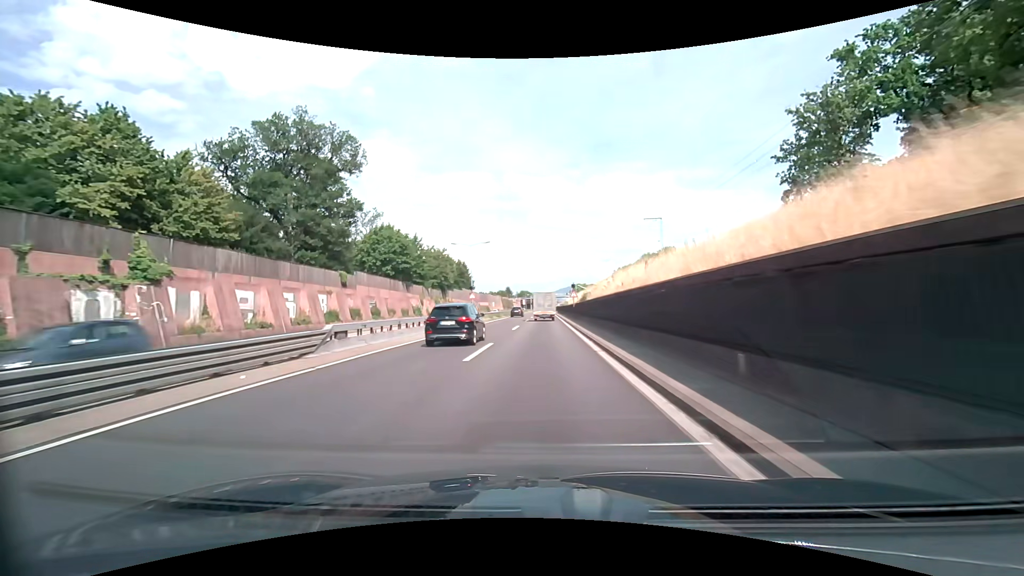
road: trunk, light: Day
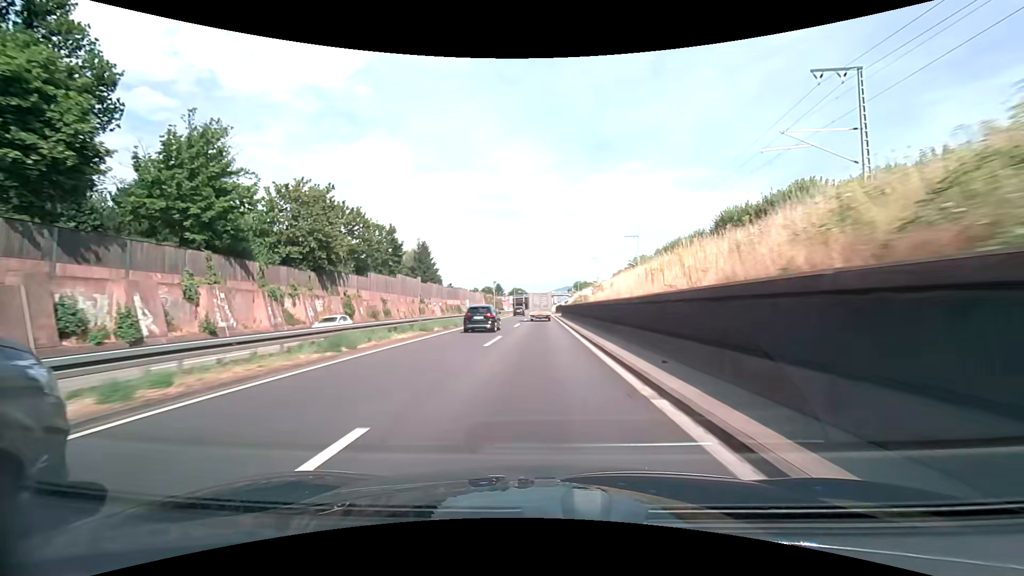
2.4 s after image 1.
(+0.1, +49.1) m; 0°
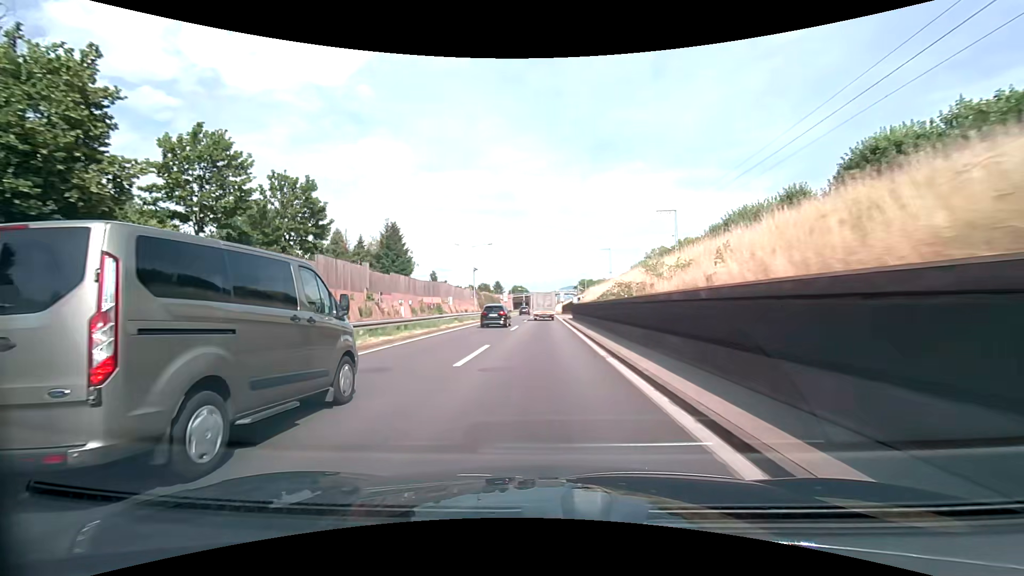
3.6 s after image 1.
(0.0, +24.5) m; 0°
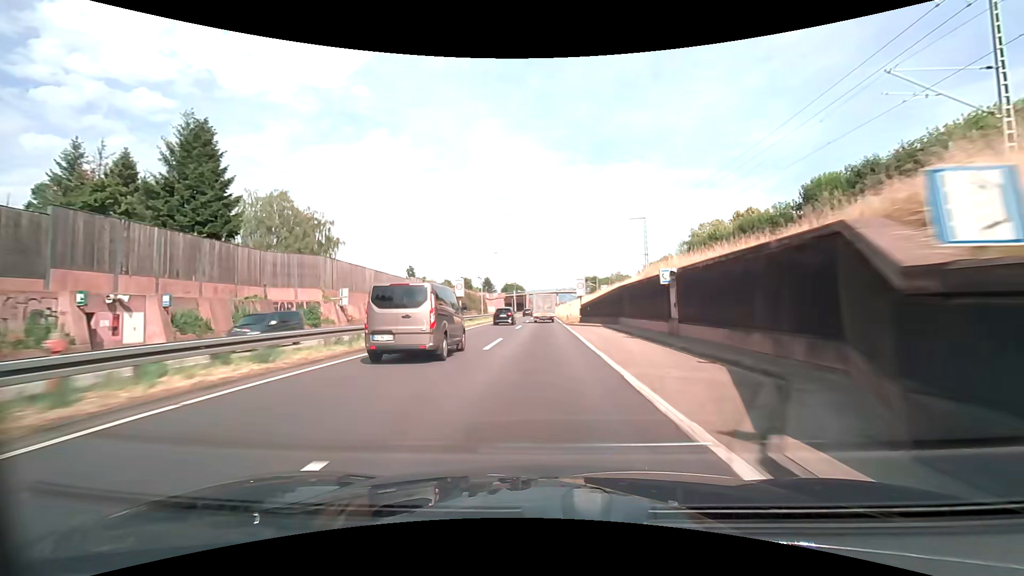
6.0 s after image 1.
(+0.2, +49.0) m; 0°
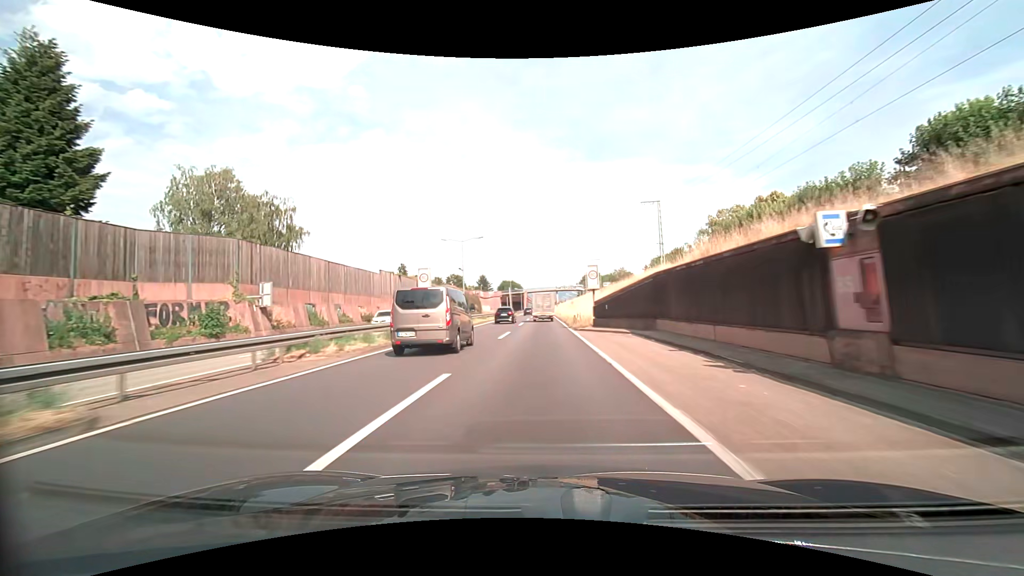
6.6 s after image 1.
(0.0, +12.3) m; 0°
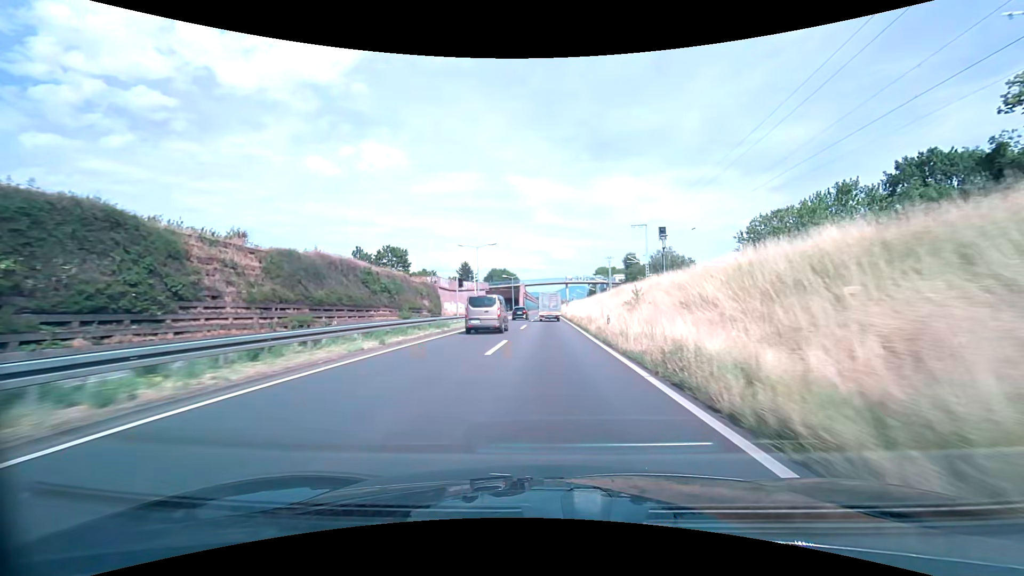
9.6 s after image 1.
(-0.2, +62.1) m; 0°
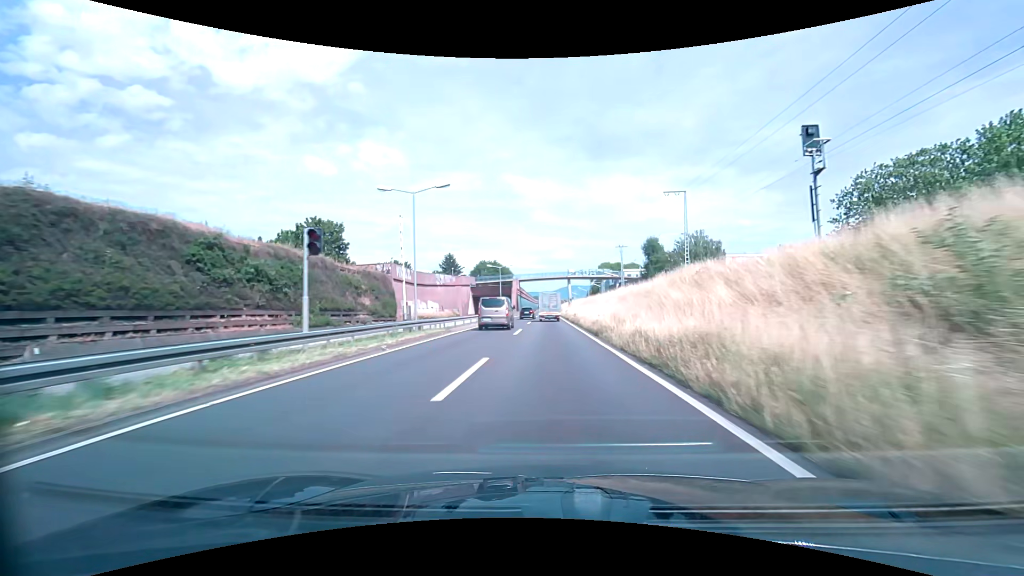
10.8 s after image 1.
(+0.1, +25.0) m; 0°
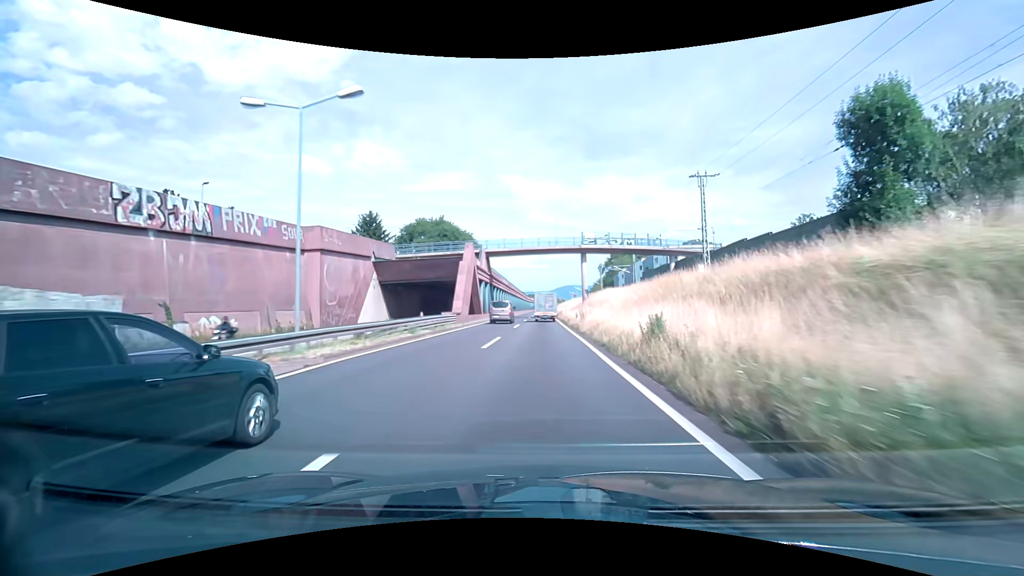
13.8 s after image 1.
(+0.5, +62.6) m; 0°
(0, +10) (0, +20) (0, +30) (0, +40) (0, +50) (0, +60) (0, +70) (0, +80) (0, +90) (0, +100) m
